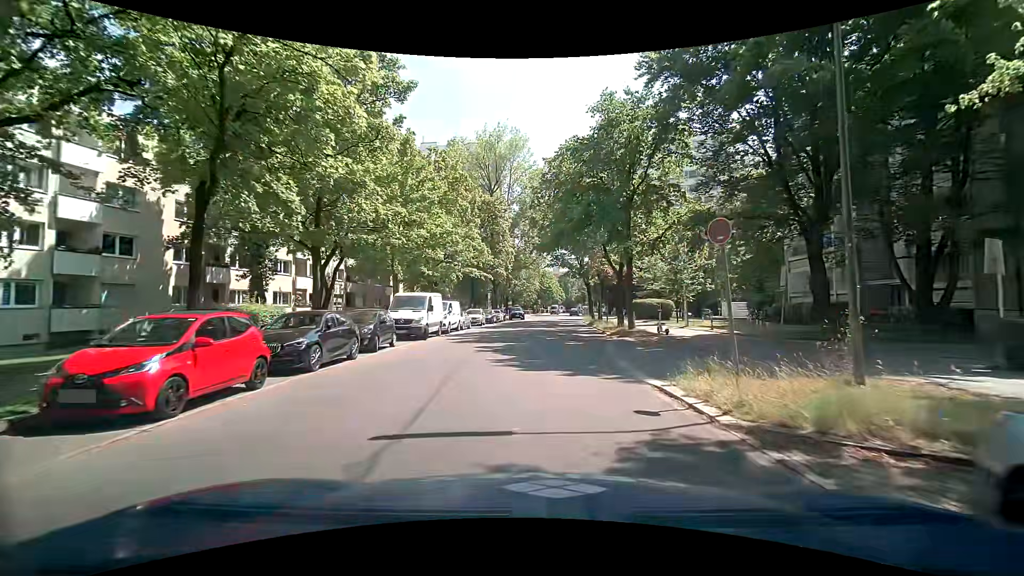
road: residential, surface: asphalt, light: Day
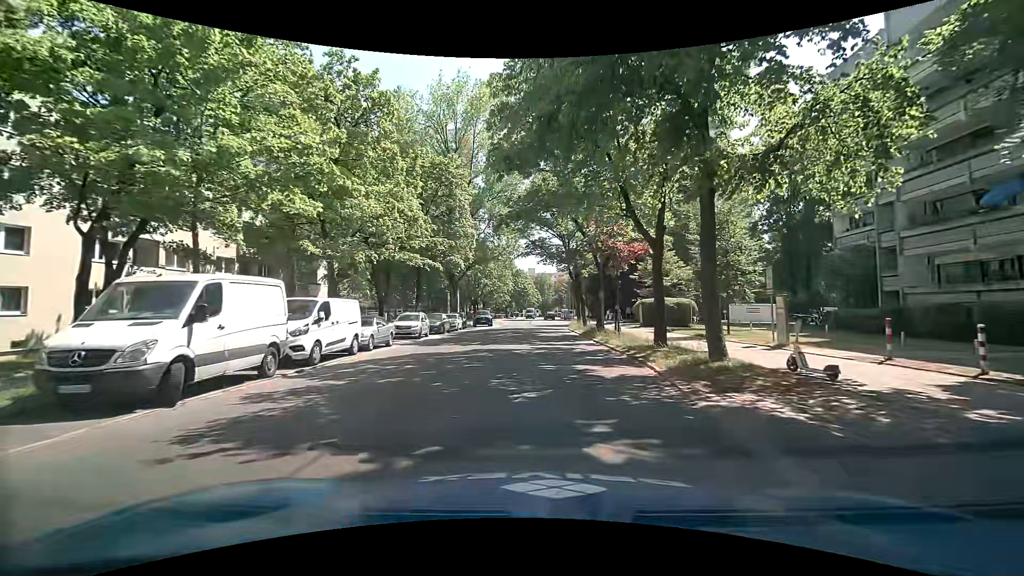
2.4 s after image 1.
(+0.7, +15.1) m; +4°
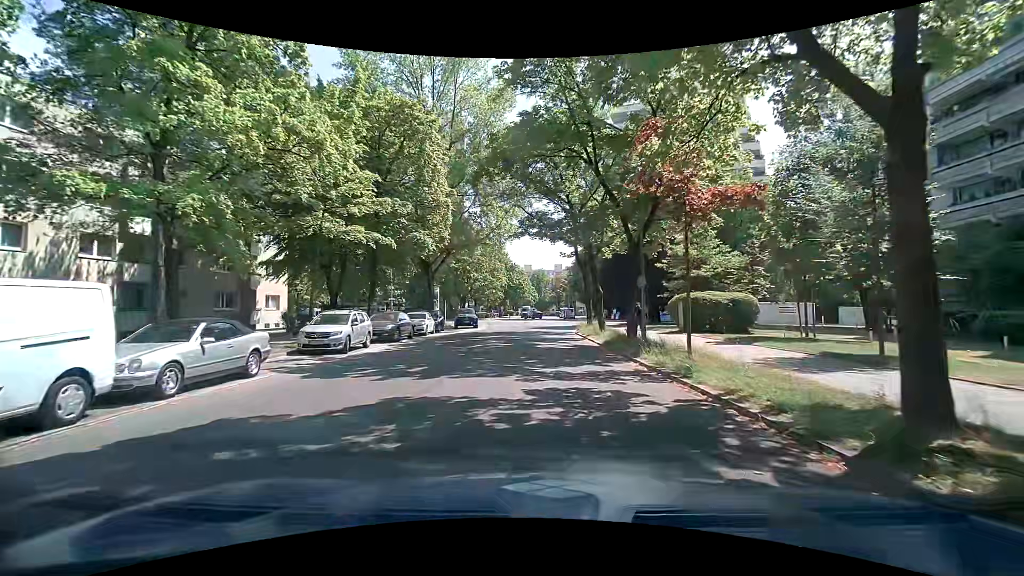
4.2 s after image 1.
(0.0, +10.9) m; 0°
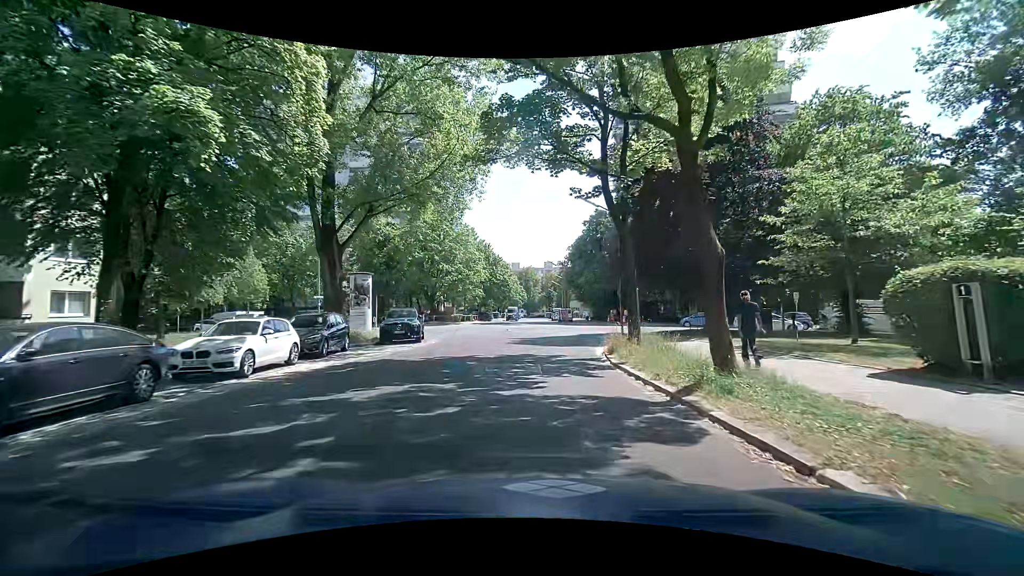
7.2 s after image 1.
(+0.2, +18.0) m; +2°
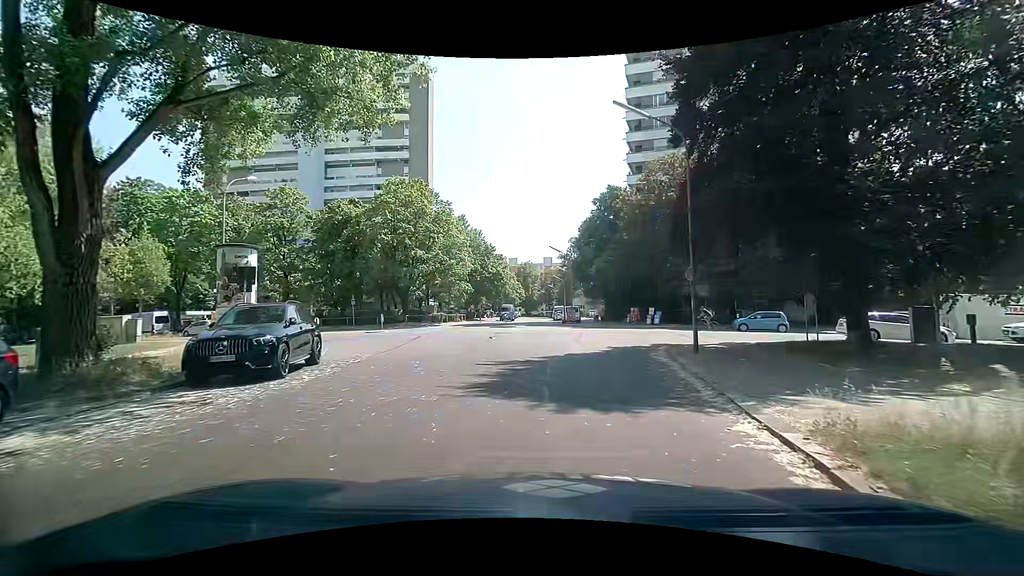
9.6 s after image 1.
(0.0, +13.3) m; +1°
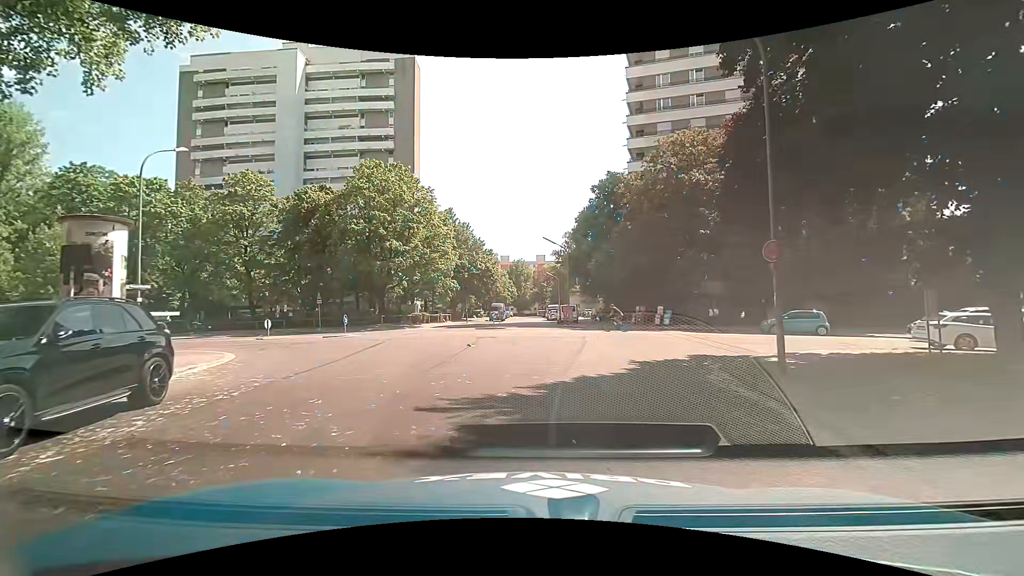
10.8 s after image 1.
(-0.1, +5.8) m; +1°
